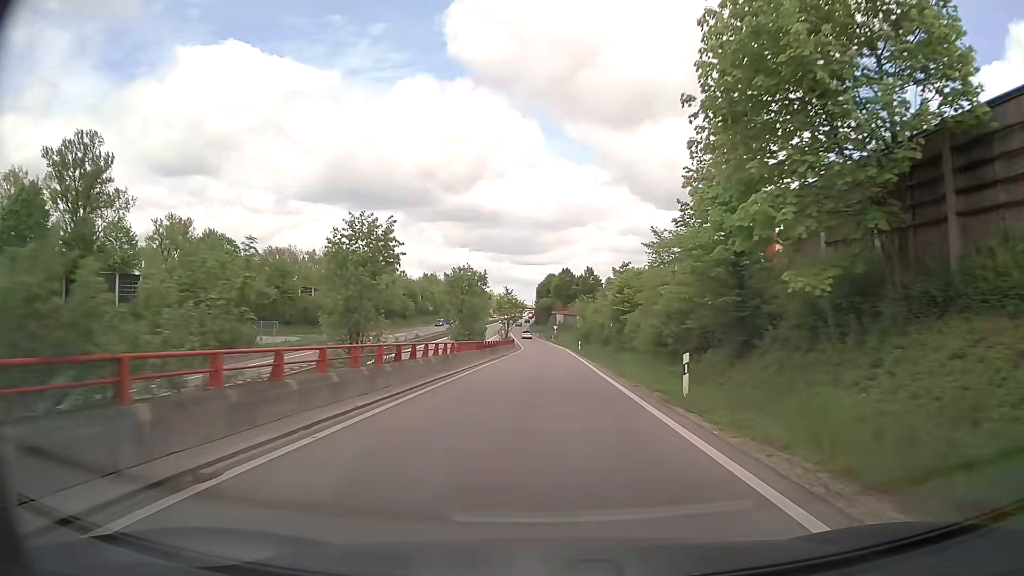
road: trunk_link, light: Day
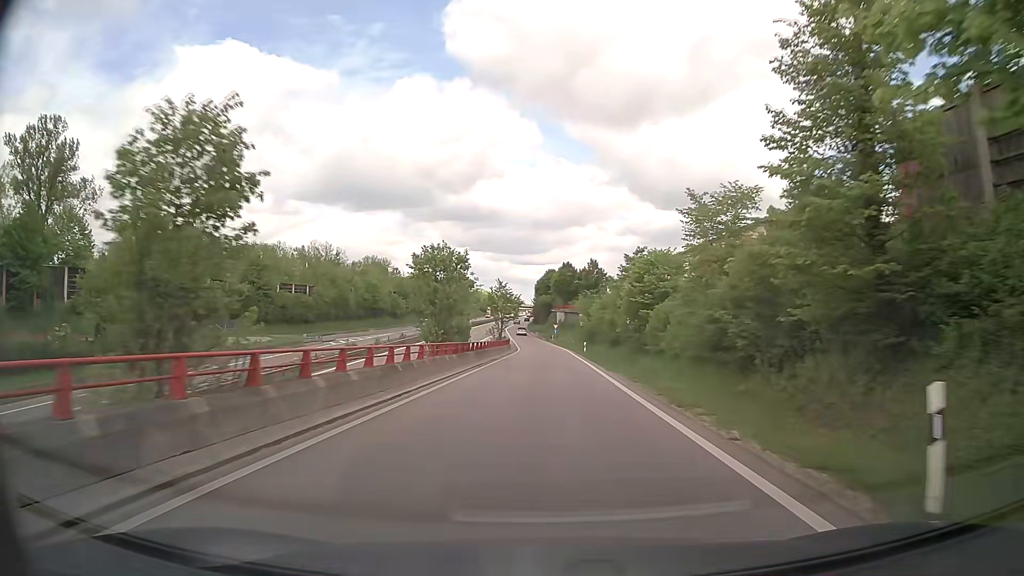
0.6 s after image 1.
(0.0, +9.9) m; 0°
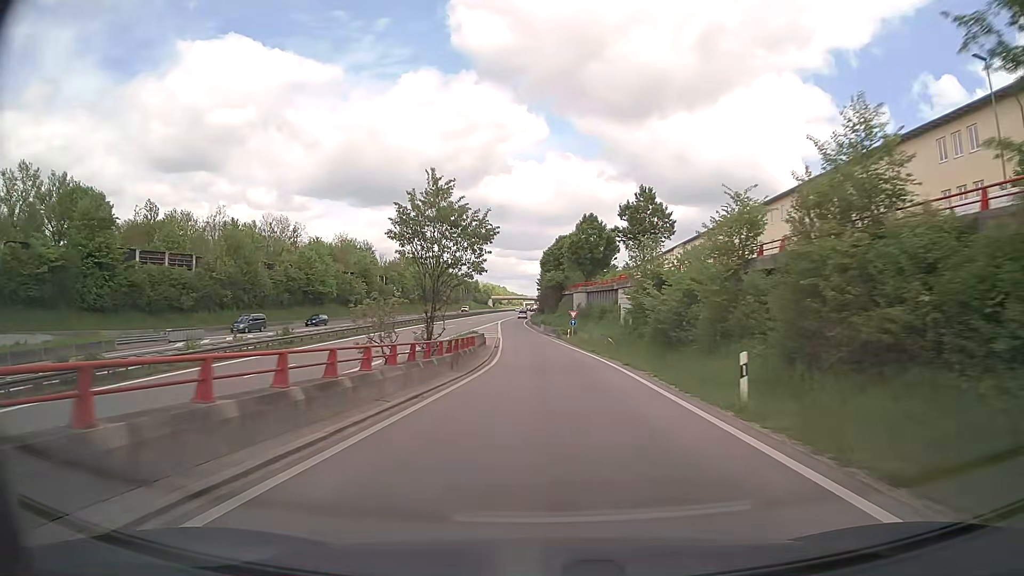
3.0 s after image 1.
(0.0, +43.8) m; -1°
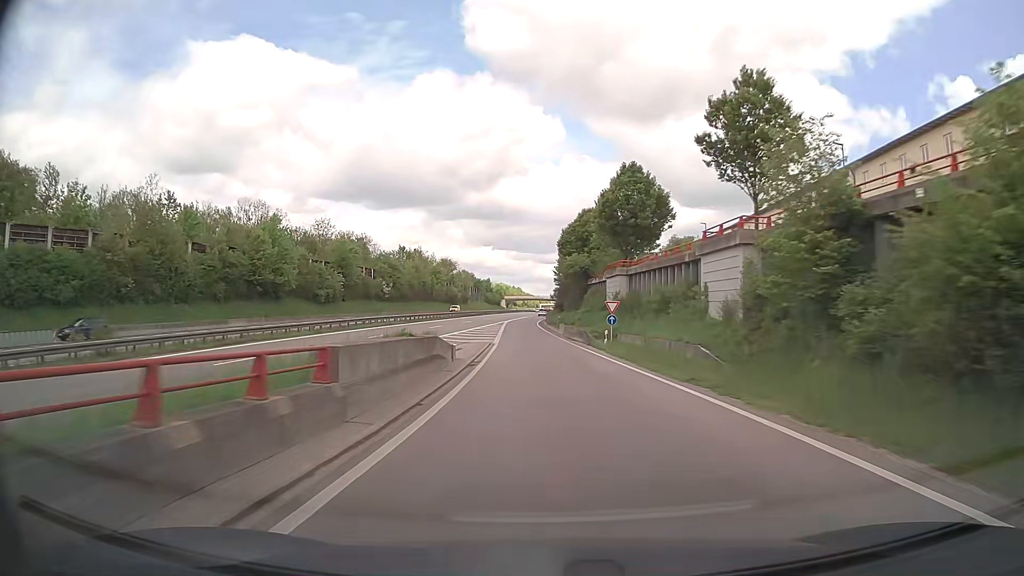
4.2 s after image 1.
(-0.2, +23.8) m; -2°
(0, +10) (0, +20) (0, +30) (-1, +40) (-1, +50) (-2, +60) (-2, +70) (-2, +80) (-2, +90) (-1, +100) m
